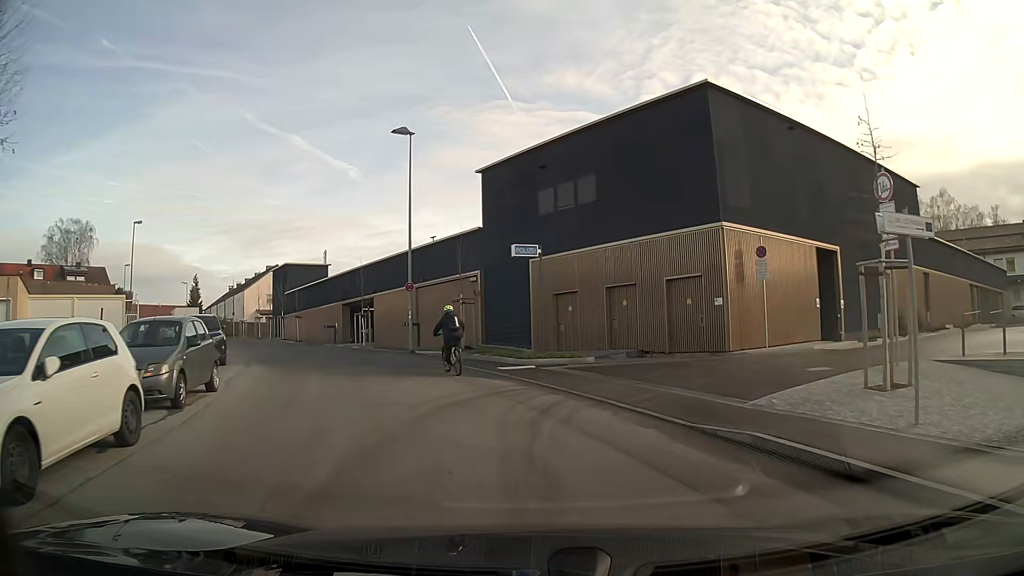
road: residential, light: Day
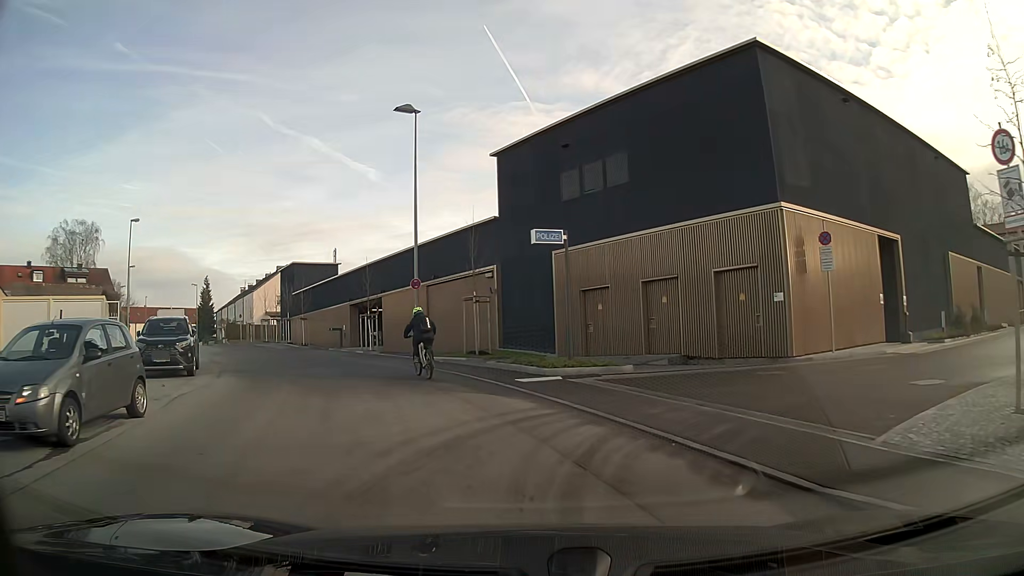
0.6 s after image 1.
(-0.1, +3.7) m; -3°
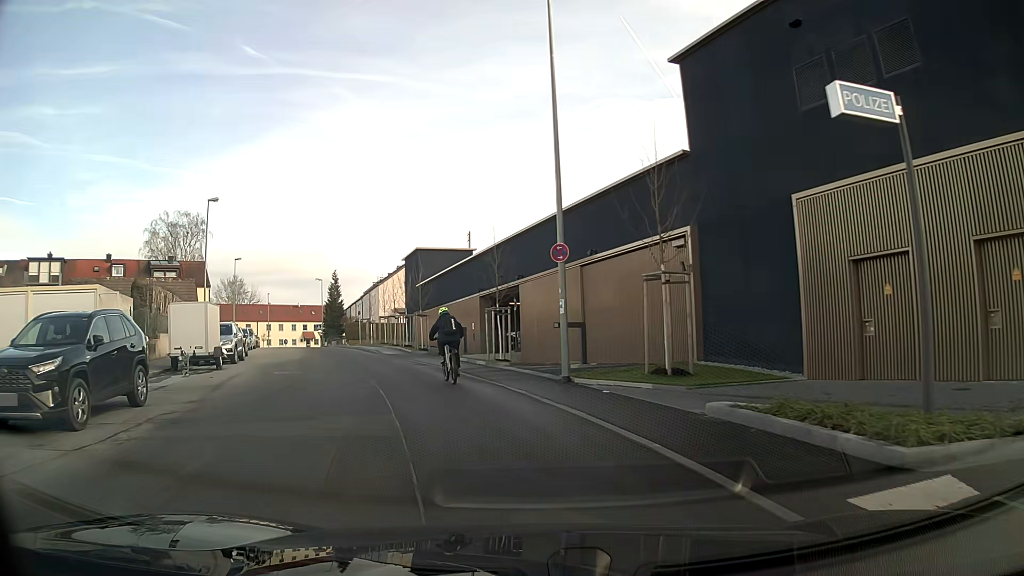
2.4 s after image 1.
(-1.2, +10.8) m; -13°
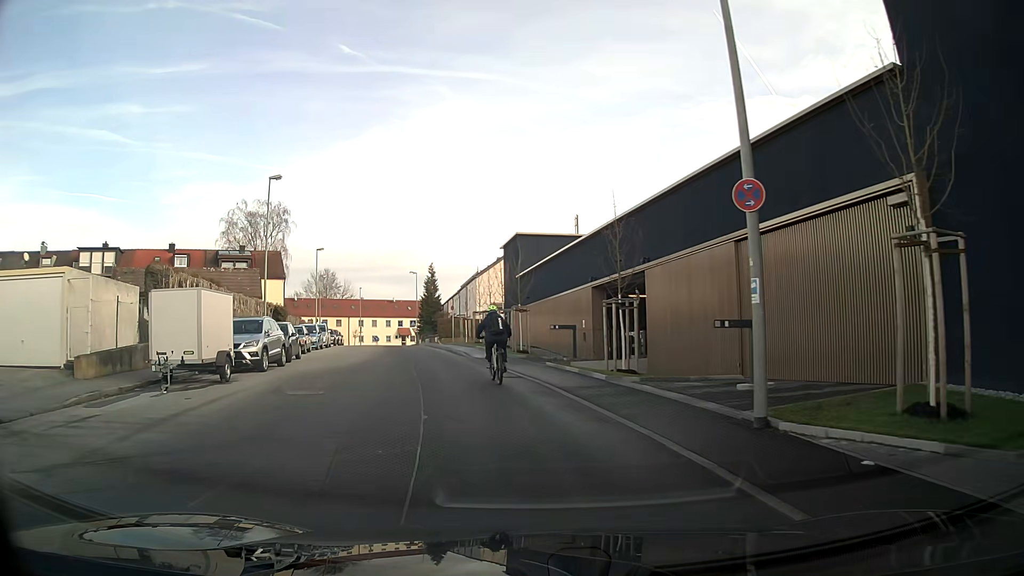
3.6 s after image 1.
(-0.5, +6.6) m; -8°
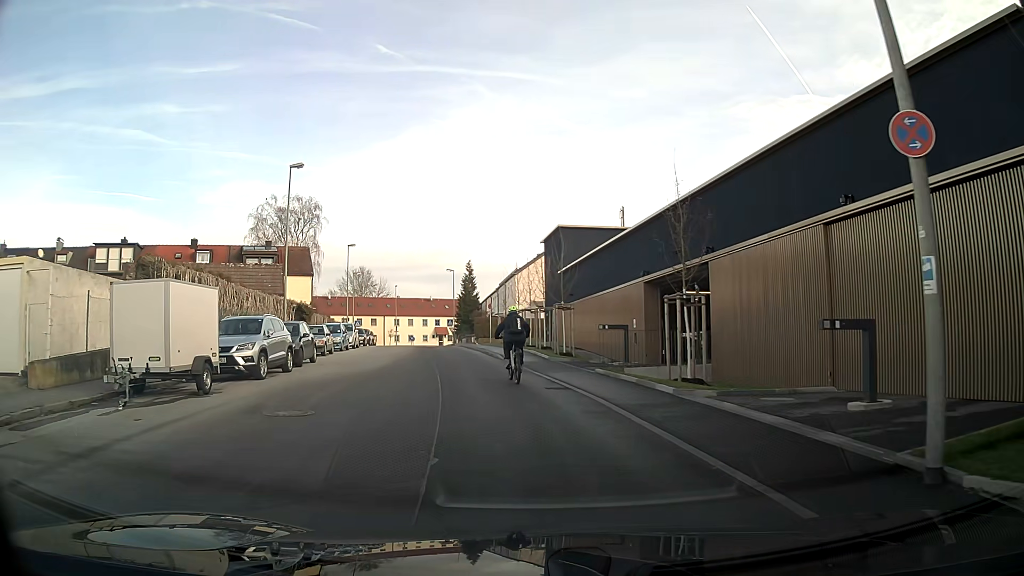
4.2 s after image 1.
(-0.1, +3.1) m; -3°
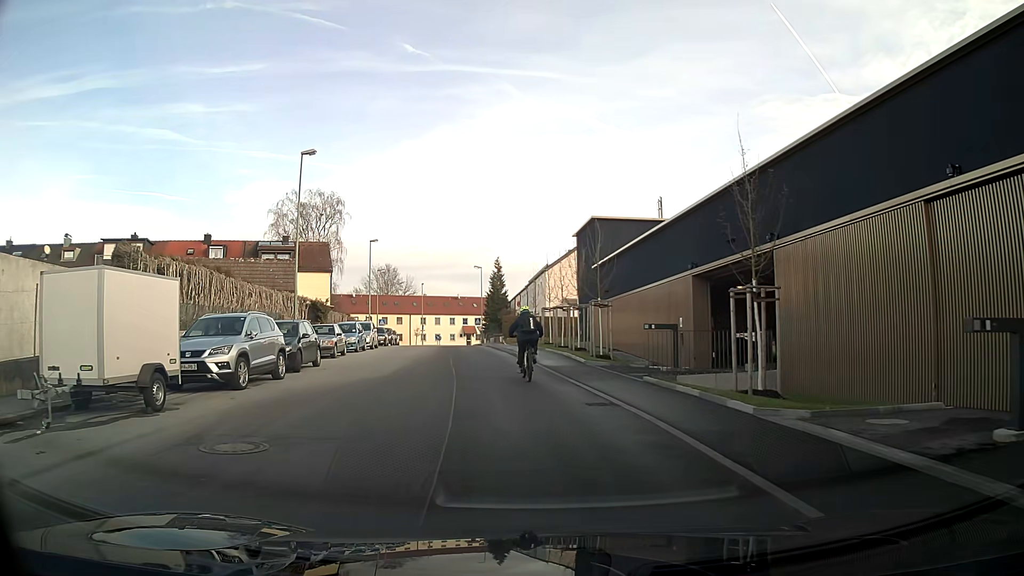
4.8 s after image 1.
(-0.1, +3.0) m; -2°
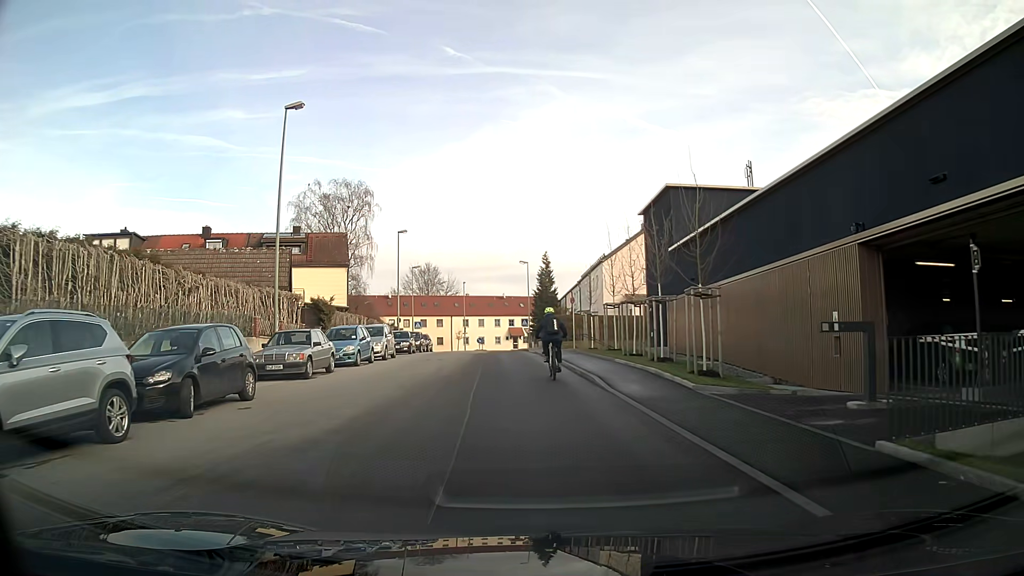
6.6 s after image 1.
(-0.3, +8.8) m; -3°
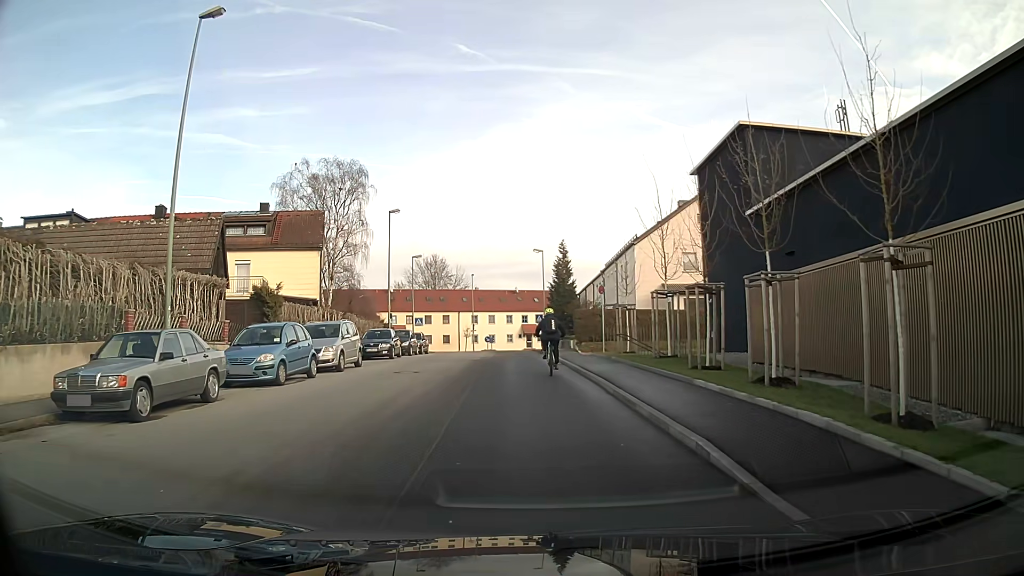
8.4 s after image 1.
(-0.1, +9.1) m; -1°
(0, +10) (0, +20) (-1, +30) (-1, +40) (-1, +50) (-2, +60) (-2, +70) (-1, +80) (+5, +87) (+14, +92) m
